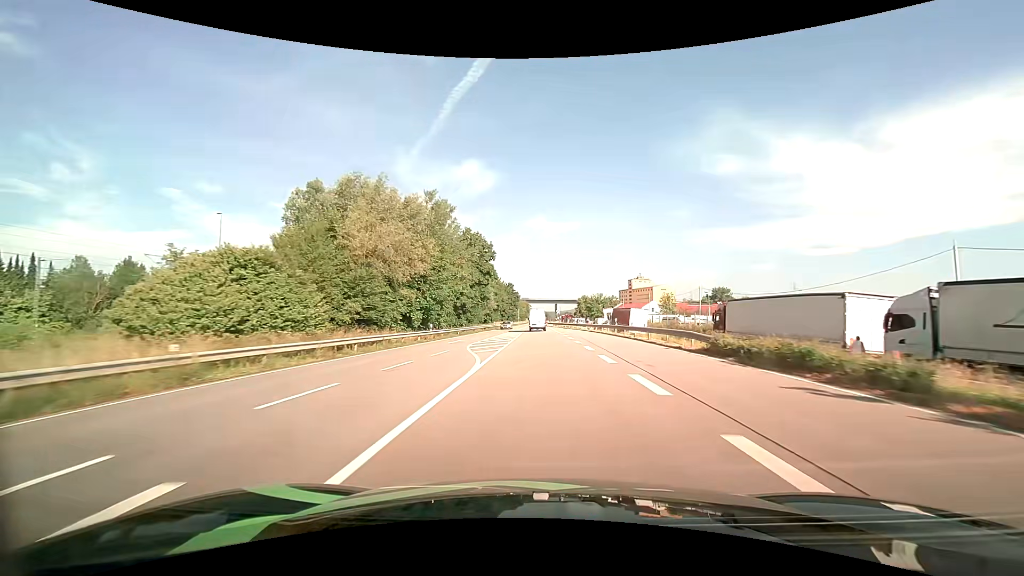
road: primary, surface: asphalt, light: Day
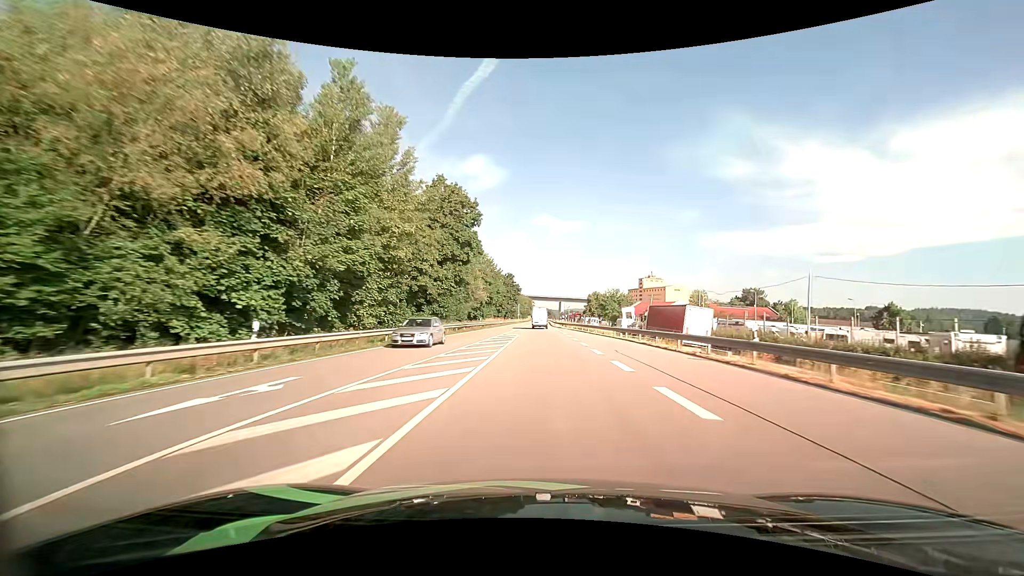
(-0.1, +26.1) m; 0°
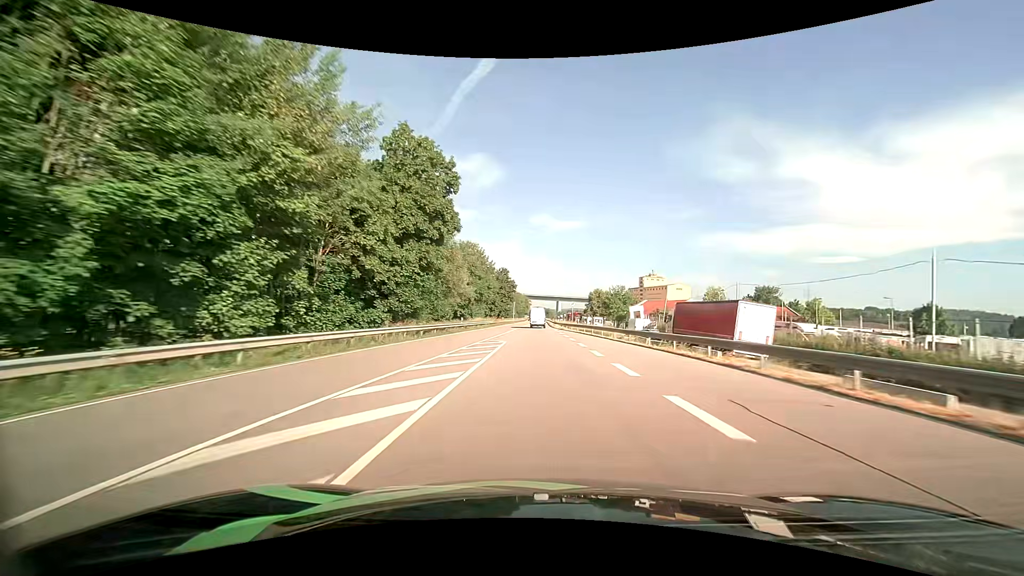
(0.0, +13.2) m; 0°
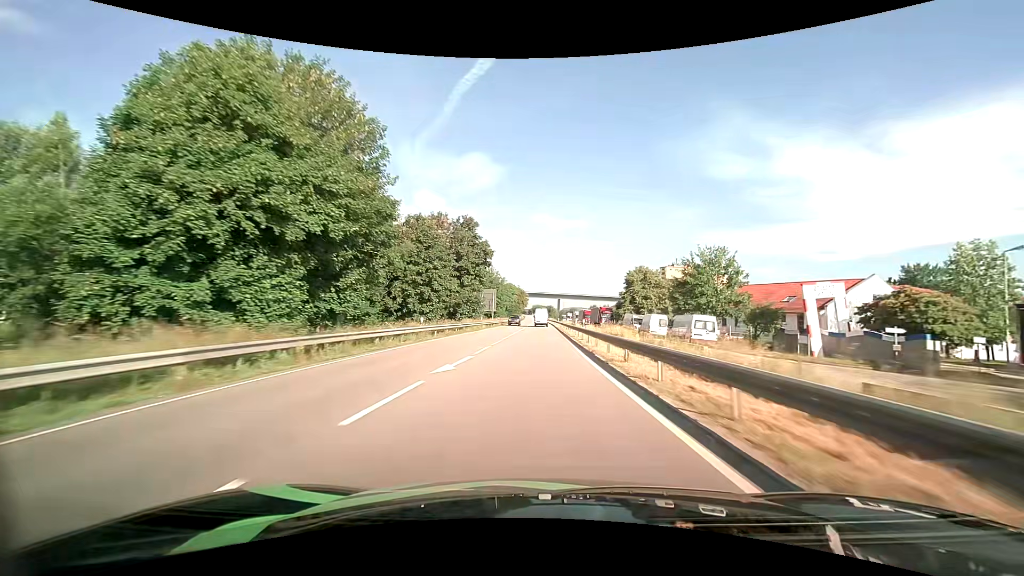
(0.0, +68.1) m; 0°
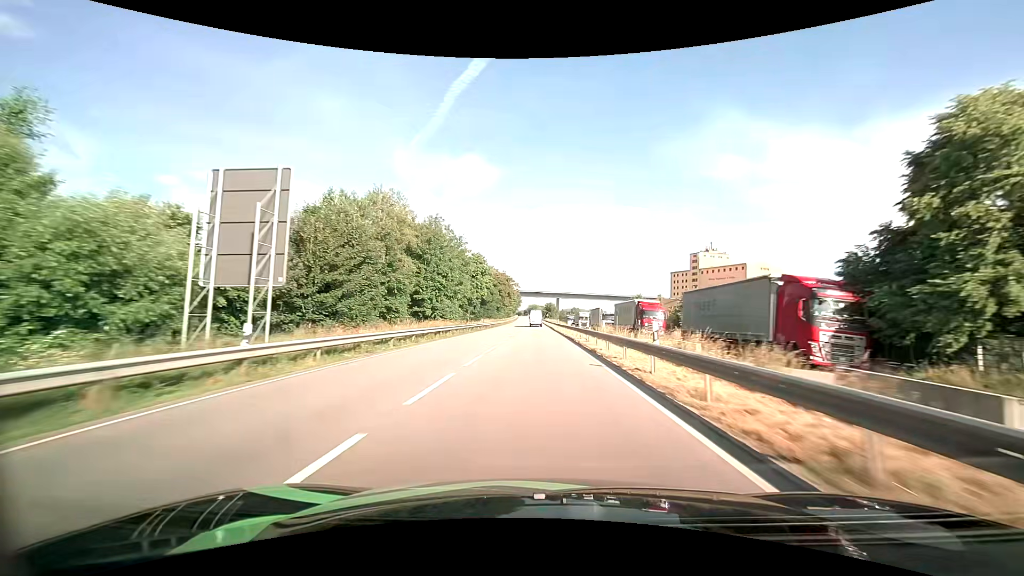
(+0.1, +70.9) m; 0°
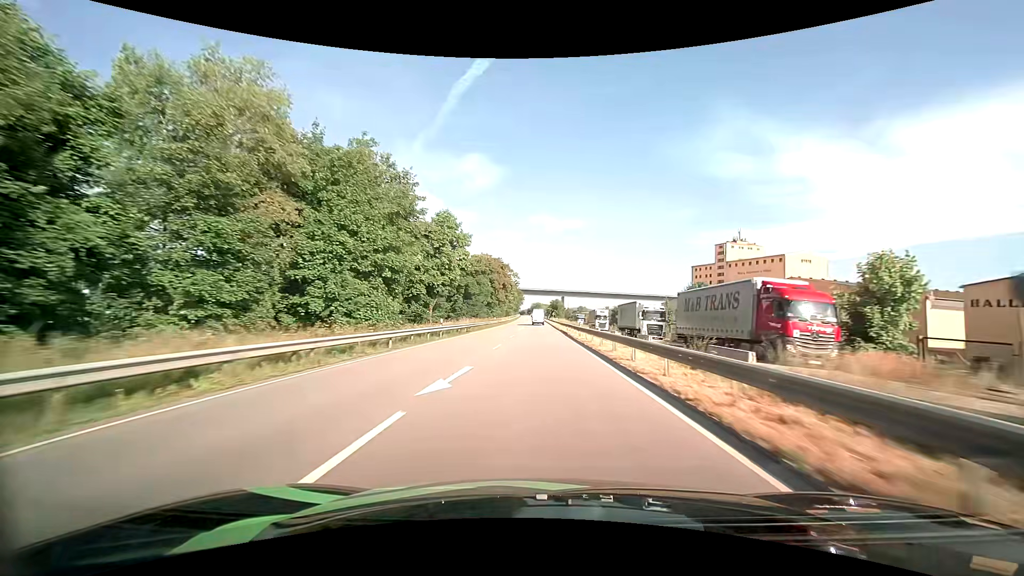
(-0.1, +29.0) m; -1°
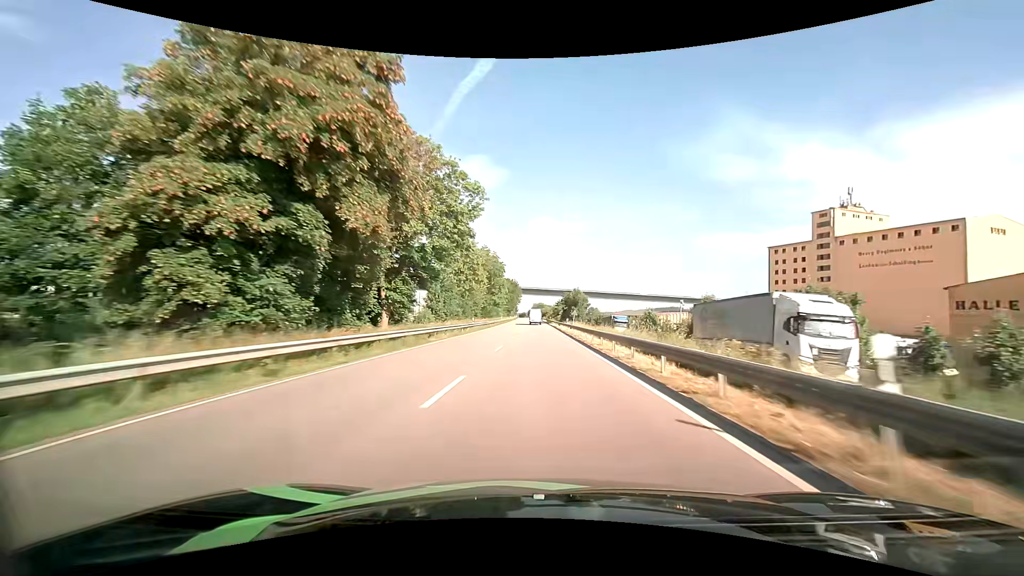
(-0.2, +75.5) m; 0°
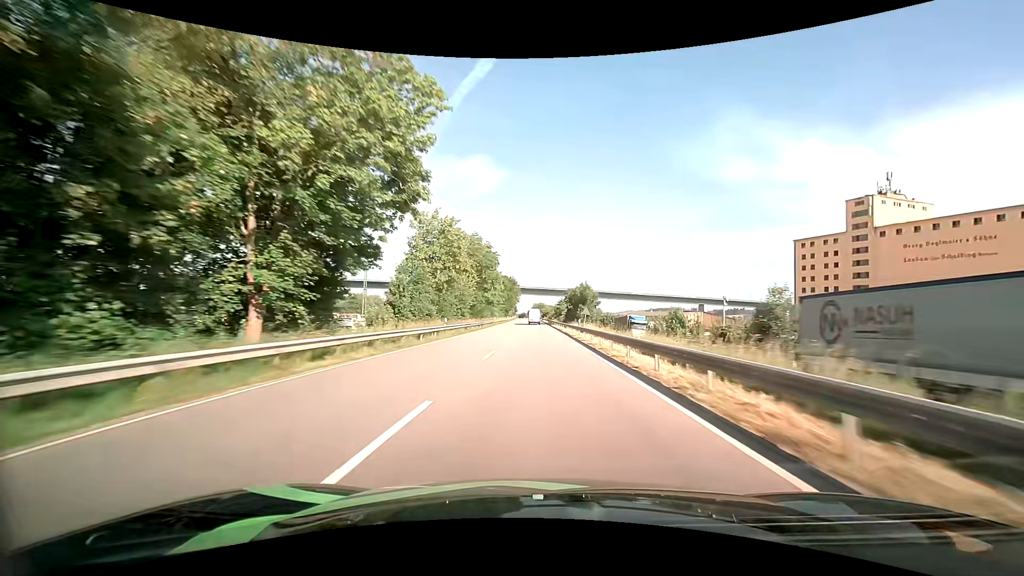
(0.0, +15.7) m; 0°
(0, +10) (0, +20) (0, +30) (0, +40) (0, +50) (0, +60) (0, +70) (0, +80) (-1, +90) (-1, +100) m
